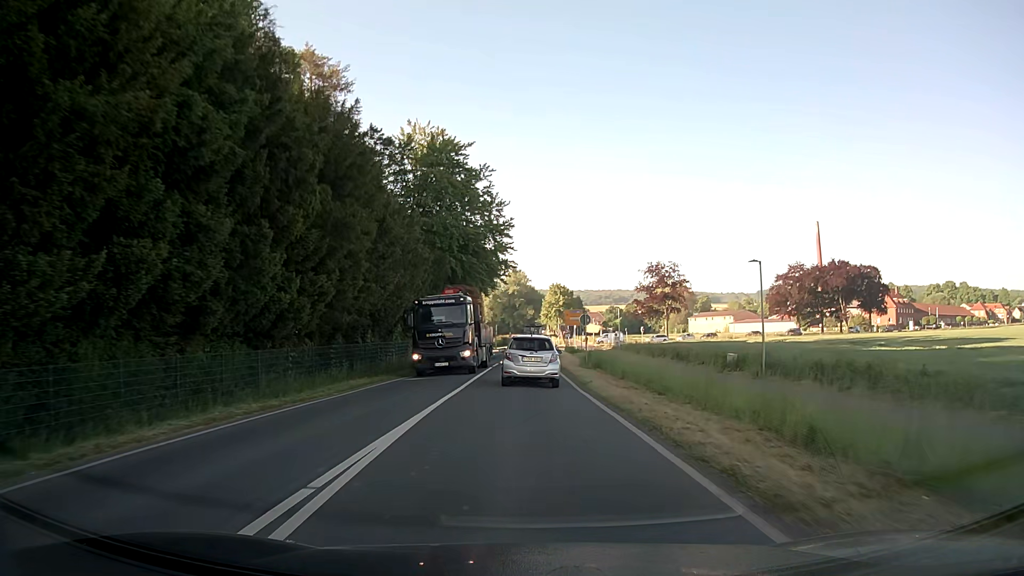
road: secondary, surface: asphalt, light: Day
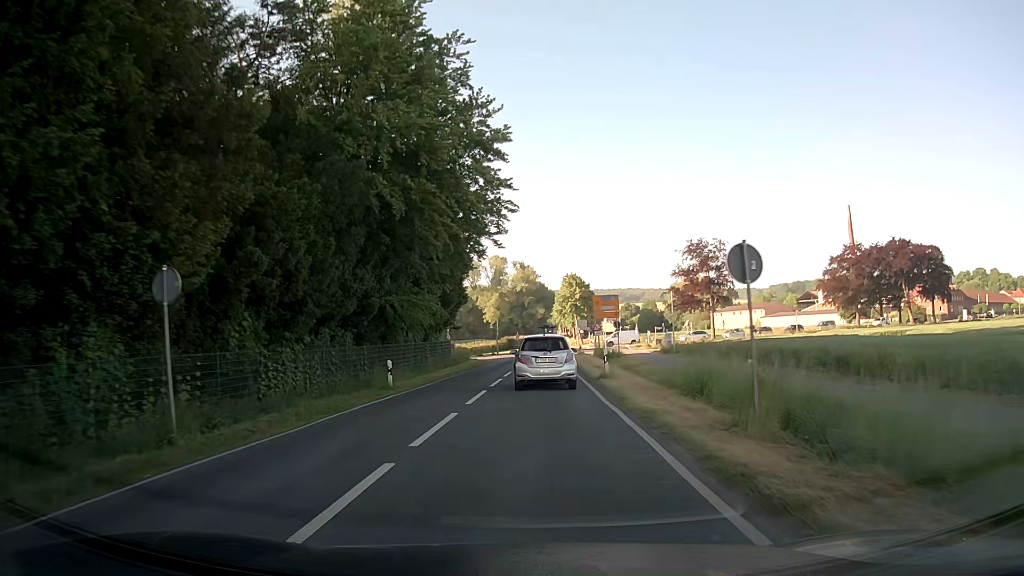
(-0.2, +25.4) m; -1°
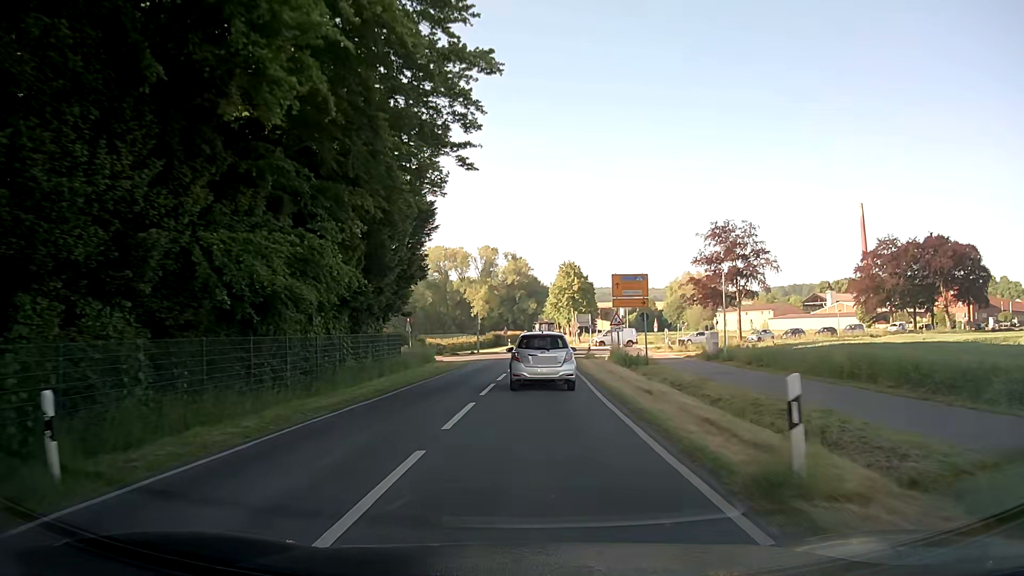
(+0.1, +16.5) m; +1°
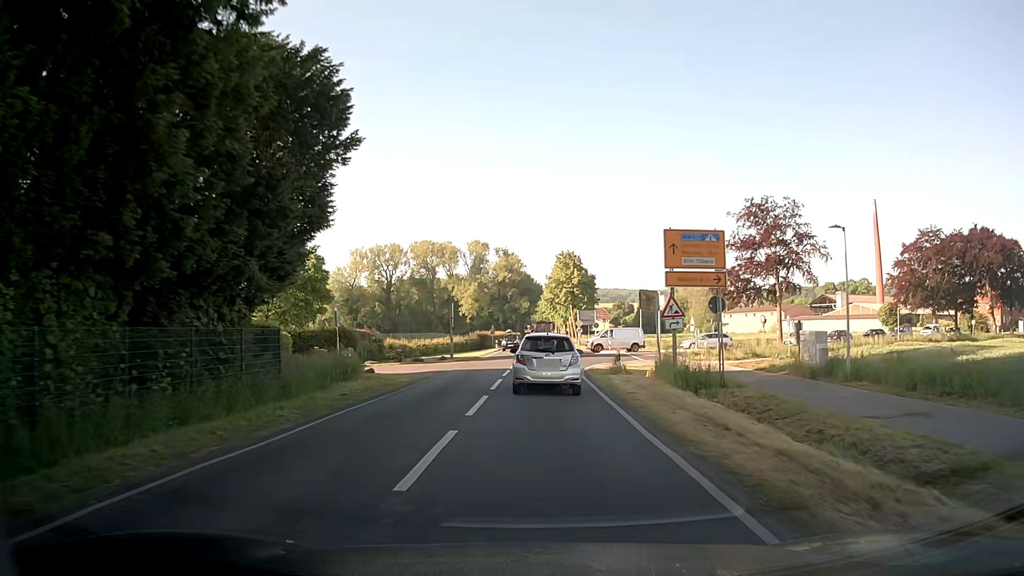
(+0.1, +16.0) m; +1°
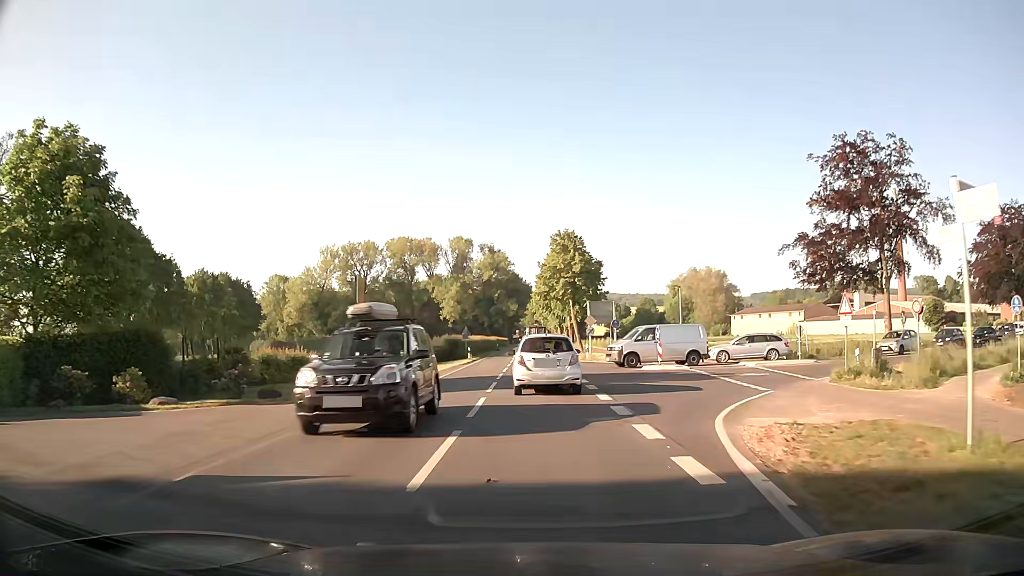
(+0.2, +23.6) m; +1°
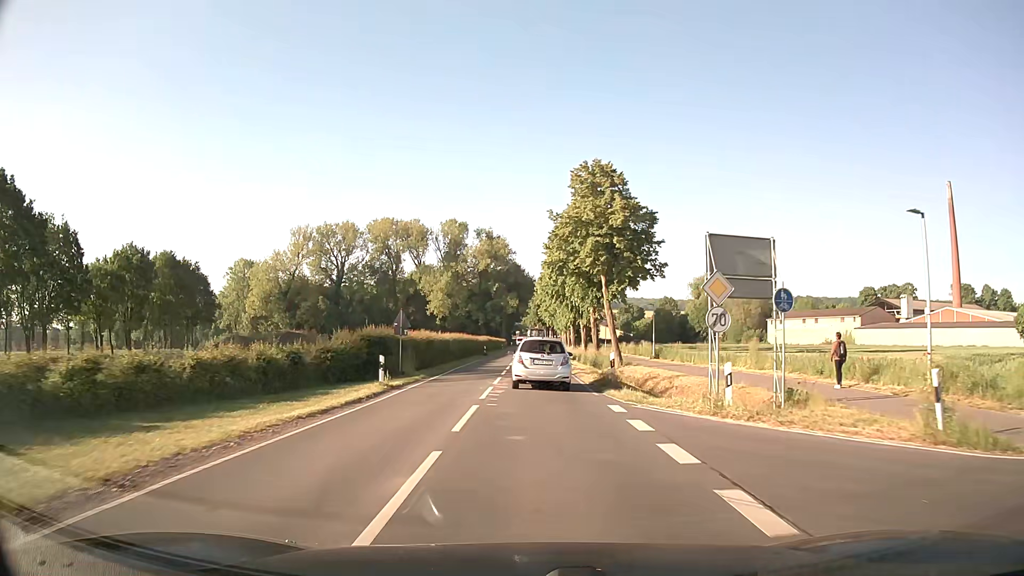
(+0.1, +32.0) m; 0°
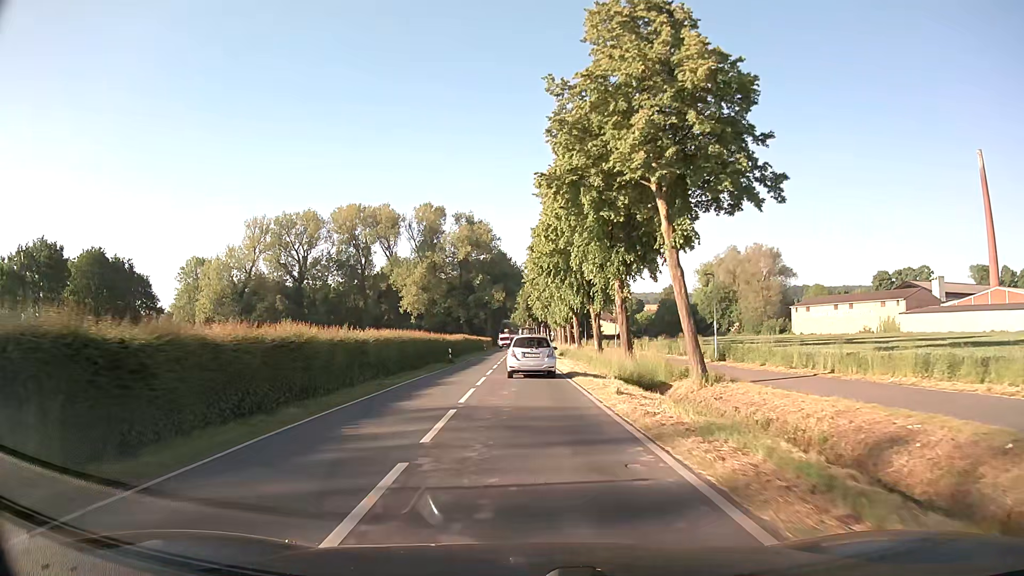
(+0.2, +24.2) m; +1°
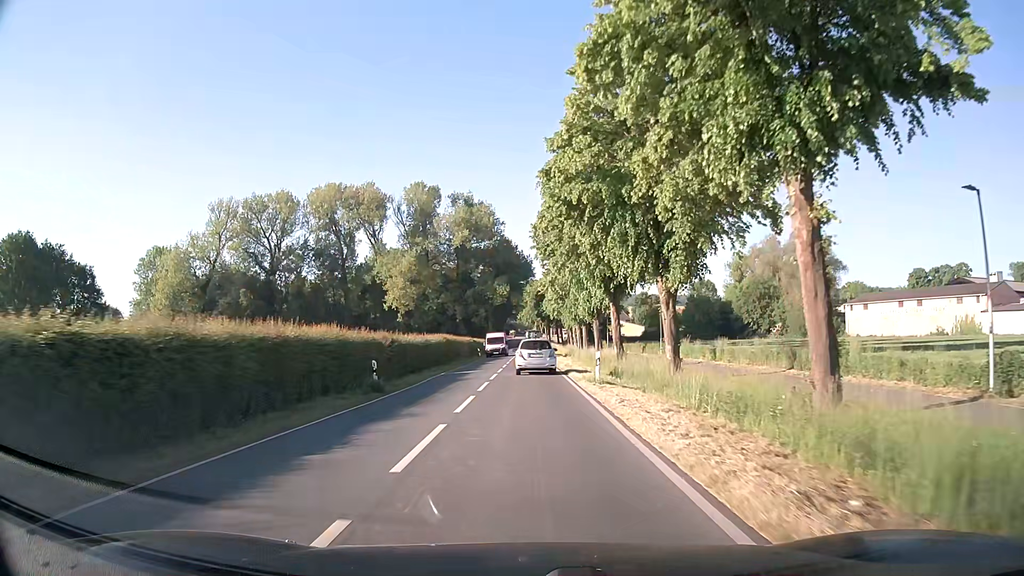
(-0.1, +25.3) m; 0°
(0, +10) (0, +20) (0, +30) (0, +40) (0, +50) (0, +60) (0, +70) (0, +80) (-1, +90) (0, +100) m
